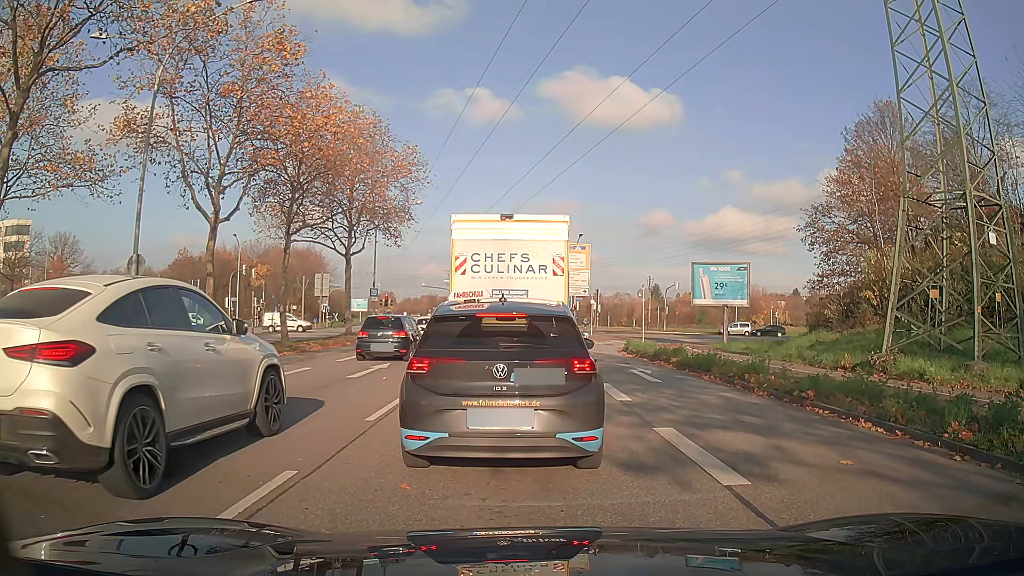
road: primary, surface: asphalt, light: Day
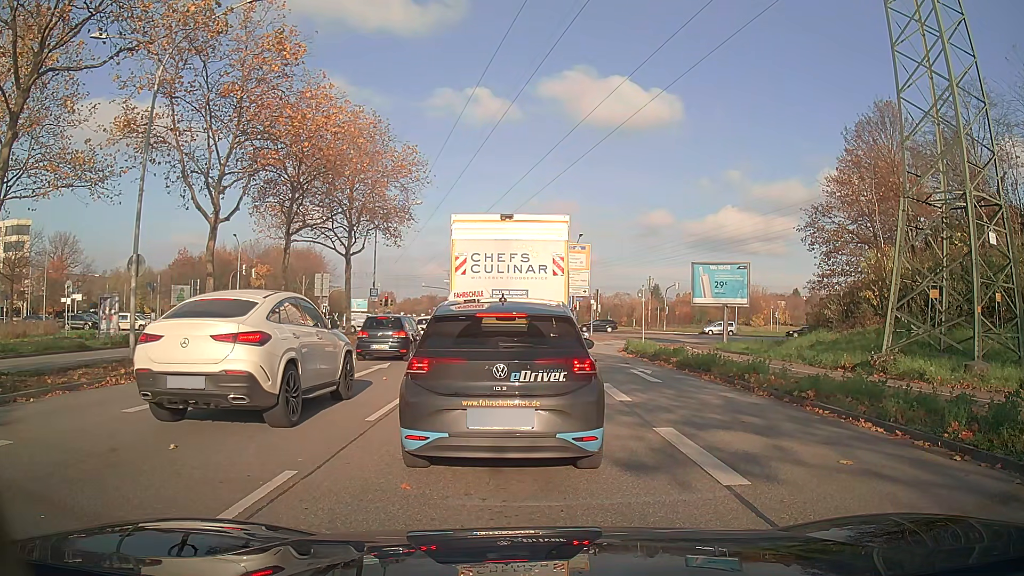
(0.0, 0.0) m; 0°
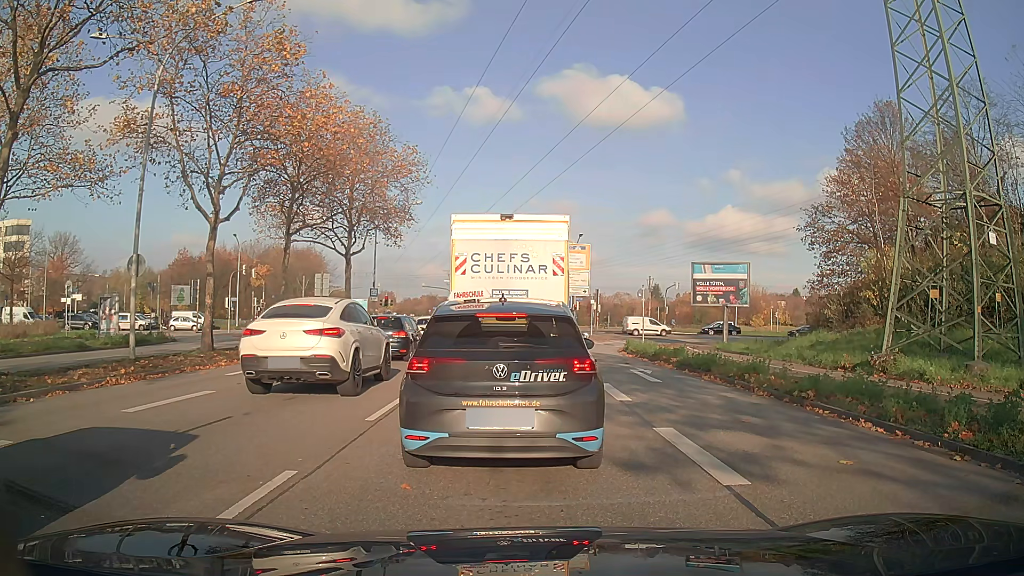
(0.0, 0.0) m; 0°
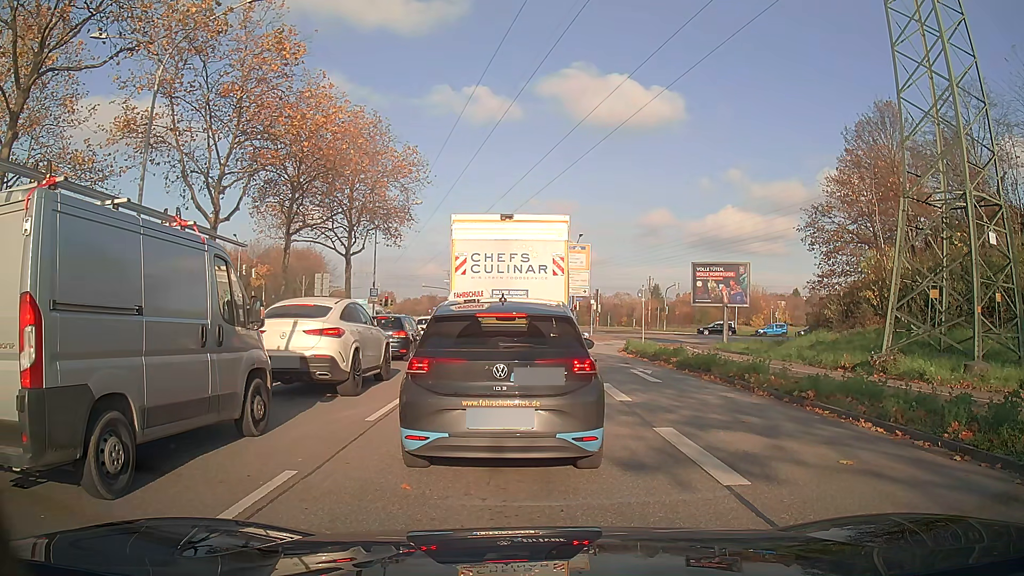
(0.0, 0.0) m; 0°
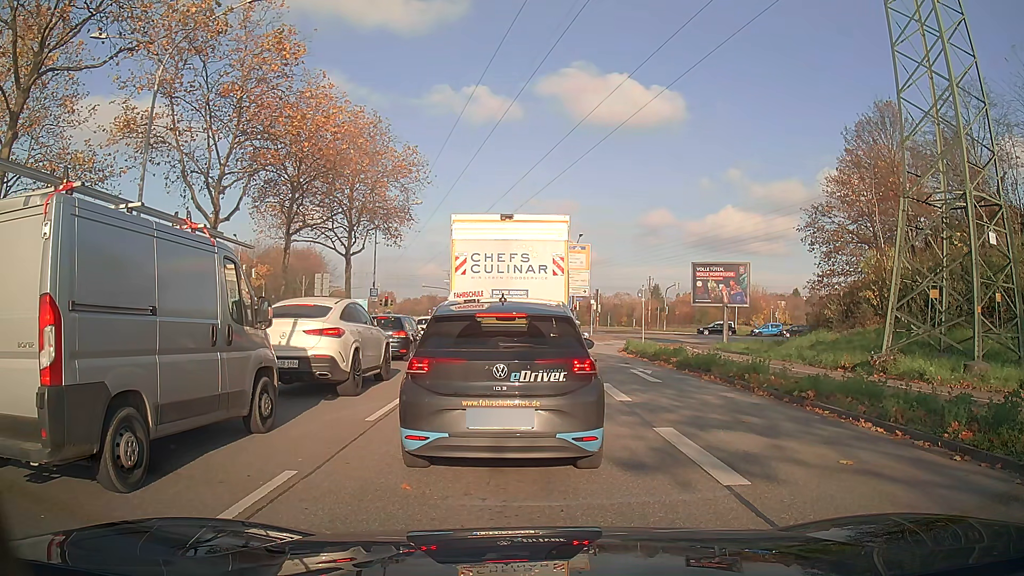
(0.0, 0.0) m; 0°
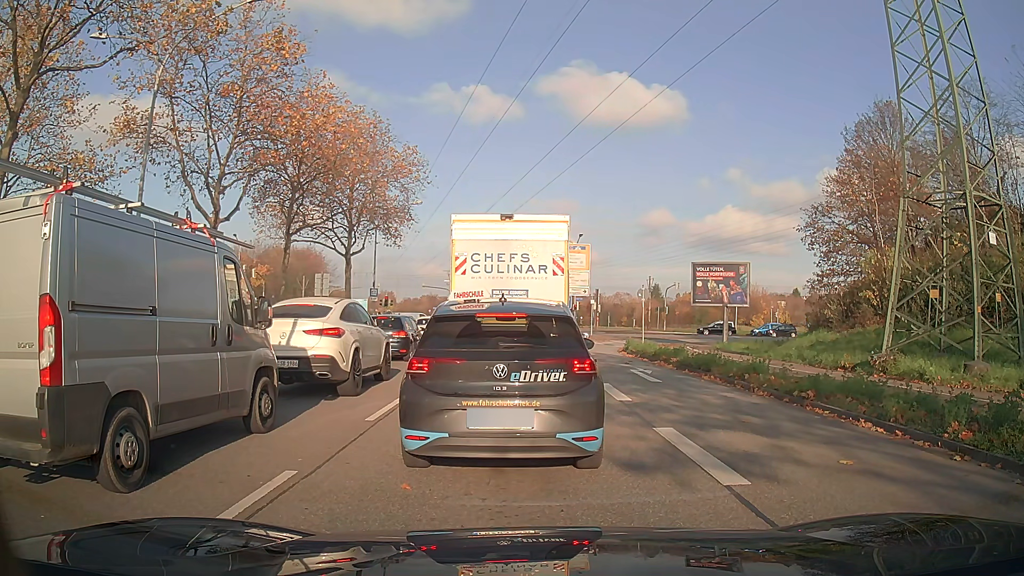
(0.0, 0.0) m; 0°
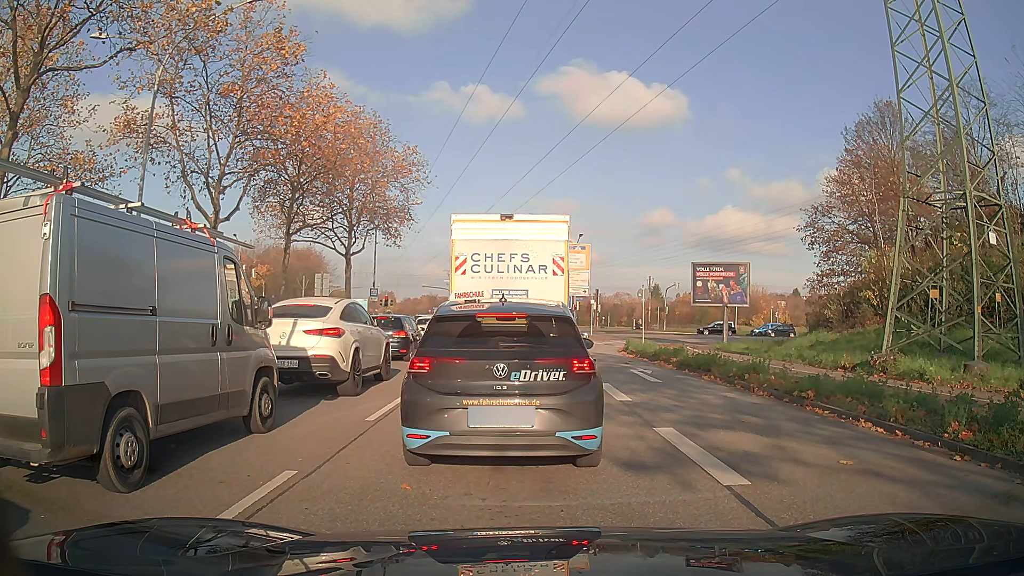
(0.0, 0.0) m; 0°
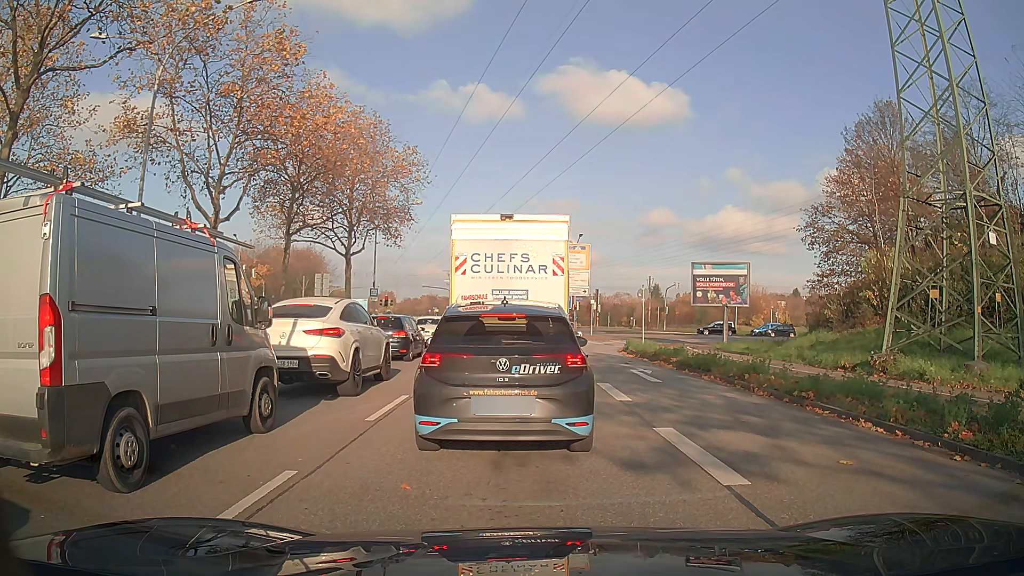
(0.0, 0.0) m; 0°
(0, +10) (-1, +20) (-1, +30) (-1, +40) (-2, +50) (-3, +60) (-3, +70) (-4, +80) (-5, +90) (-6, +100) m
